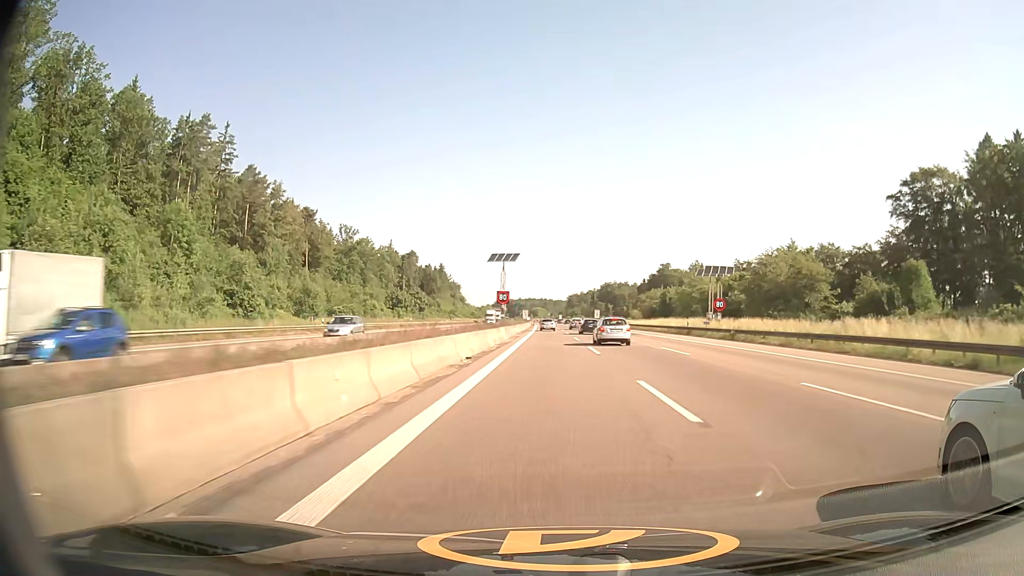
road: motorway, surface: asphalt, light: Day
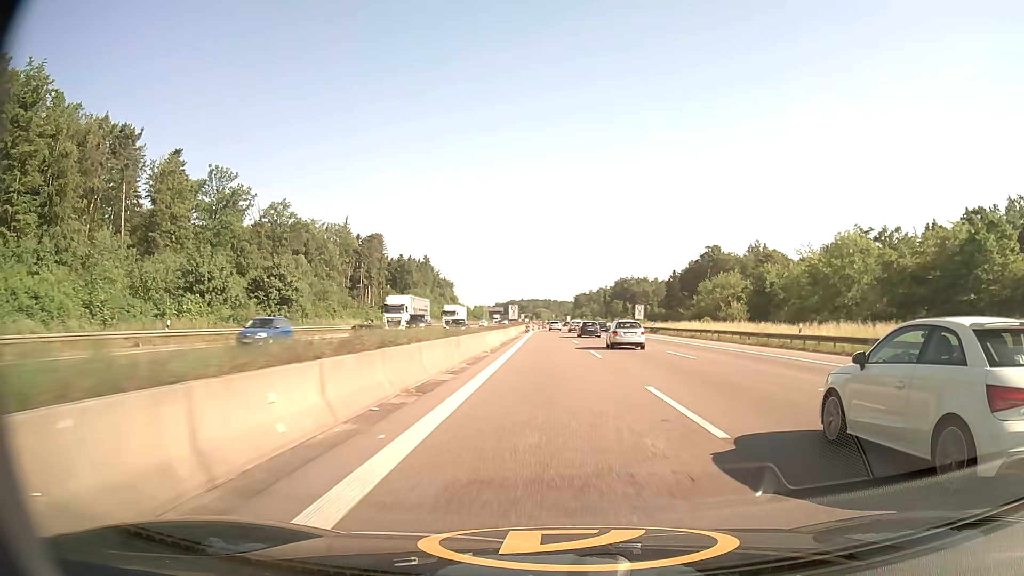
(-0.6, +72.5) m; -1°
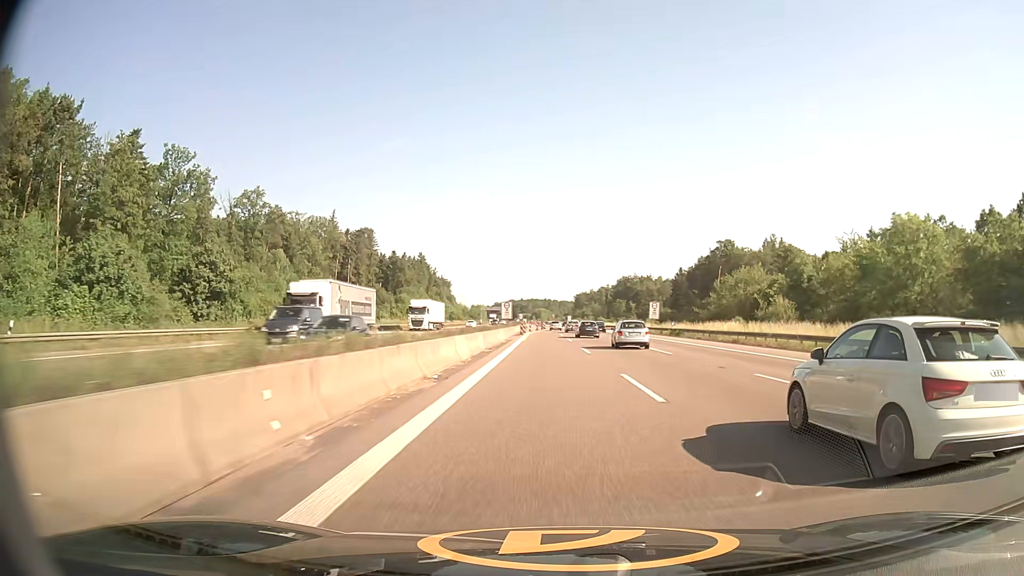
(0.0, +14.0) m; 0°
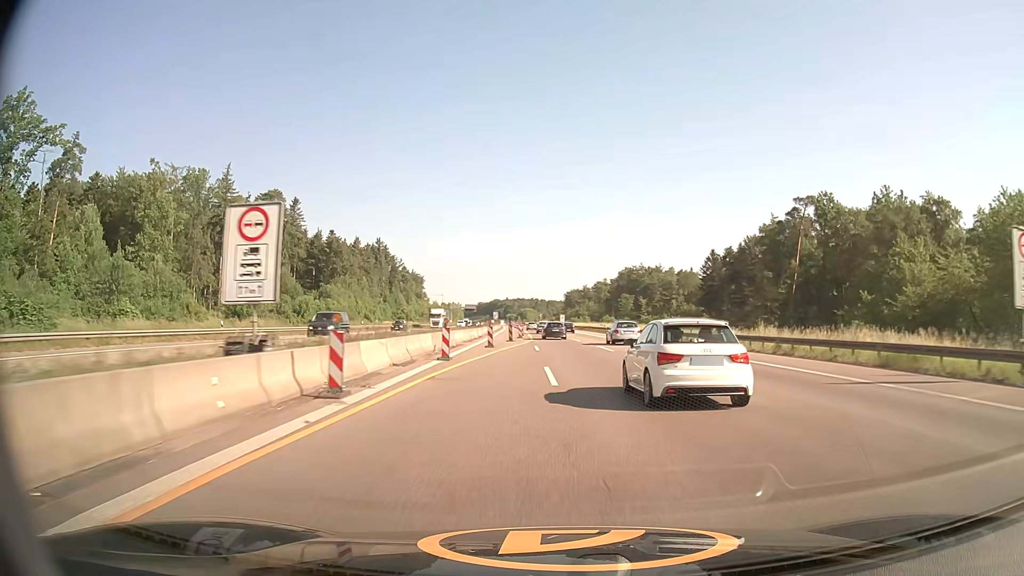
(+0.3, +68.4) m; +1°
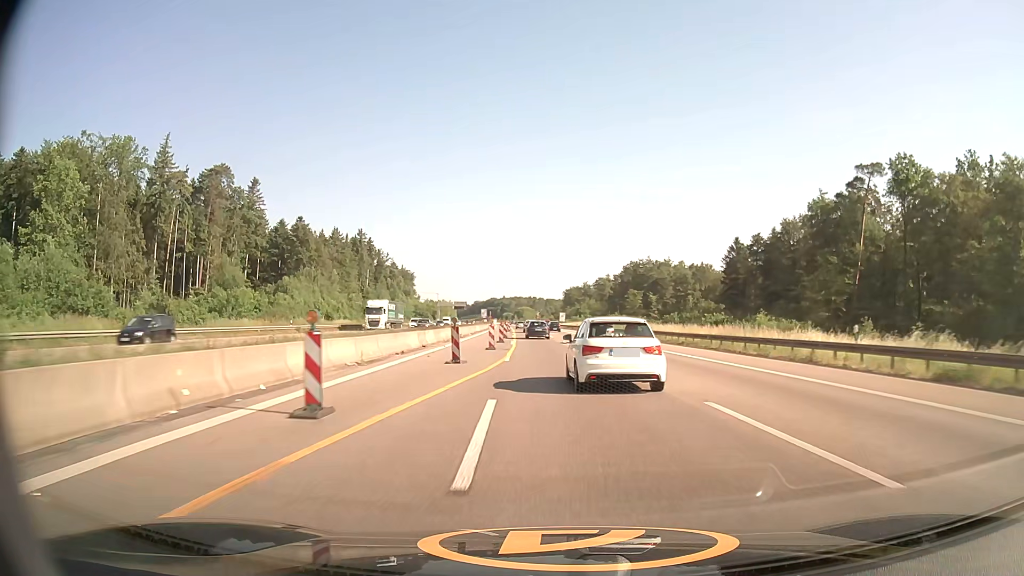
(+0.1, +27.1) m; 0°
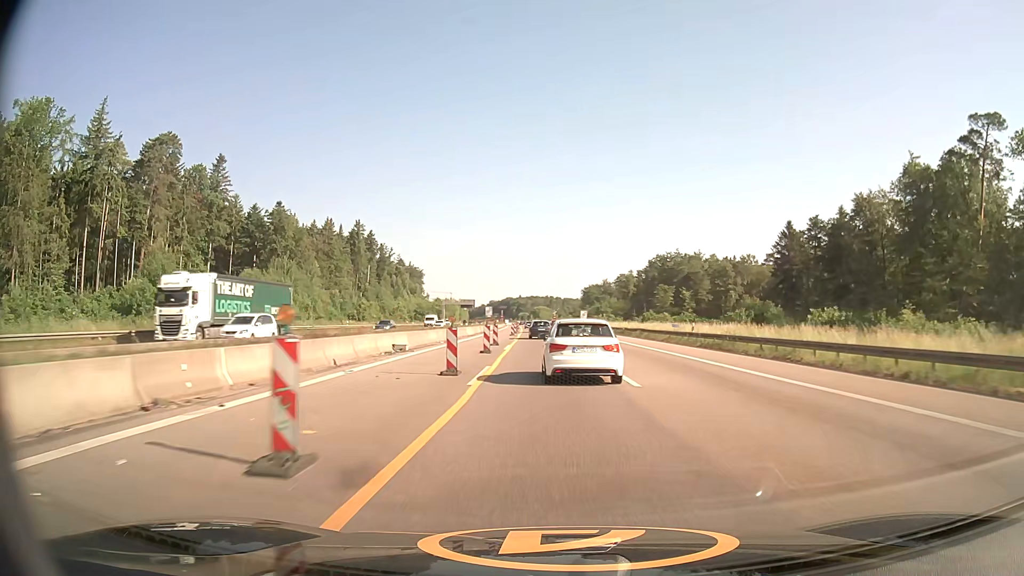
(-0.2, +26.9) m; -1°
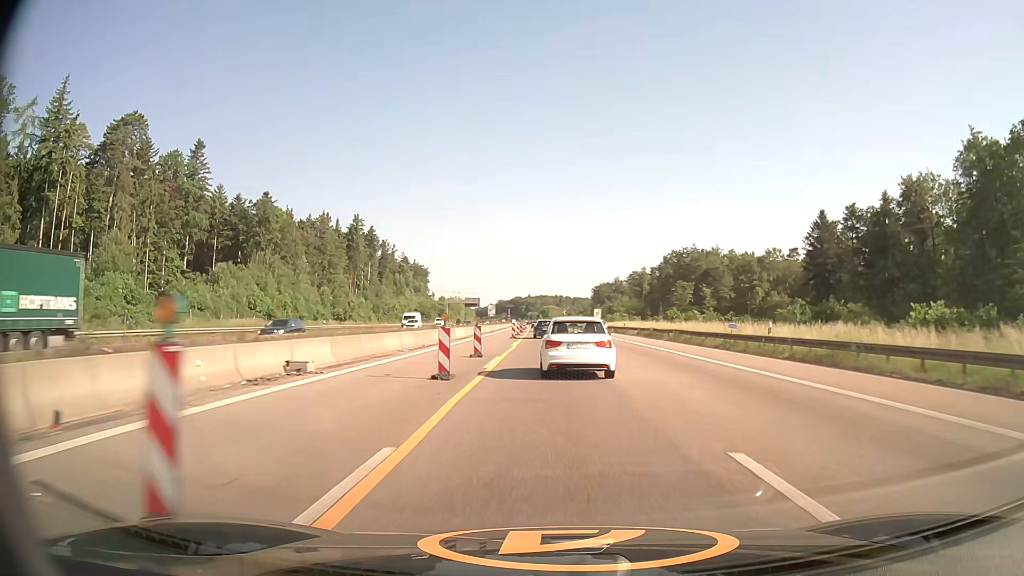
(-0.1, +13.4) m; -1°
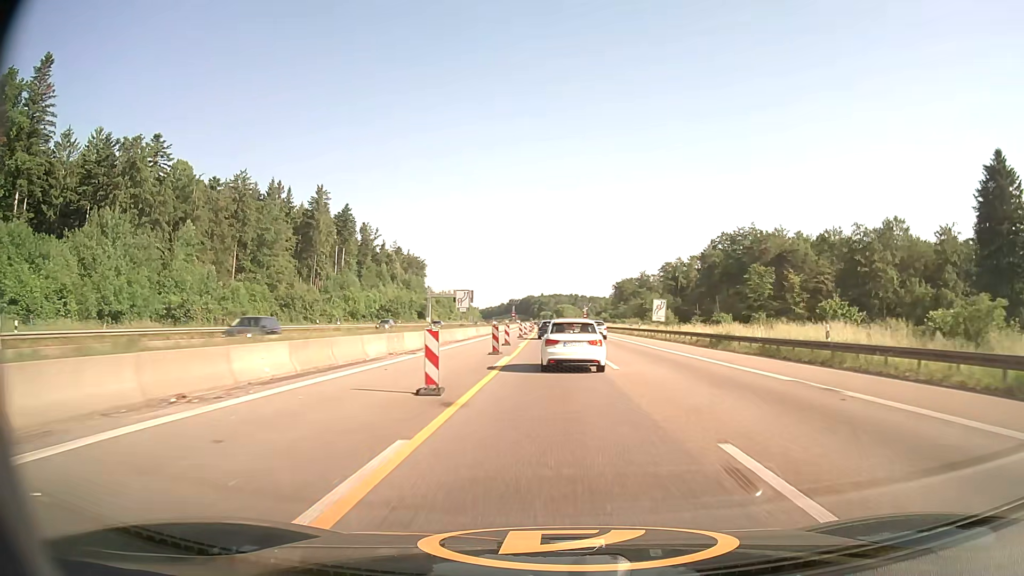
(-0.8, +53.4) m; -1°
(0, +10) (0, +20) (0, +30) (0, +40) (0, +50) (0, +60) (0, +70) (0, +80) (-1, +90) (-1, +100) m
